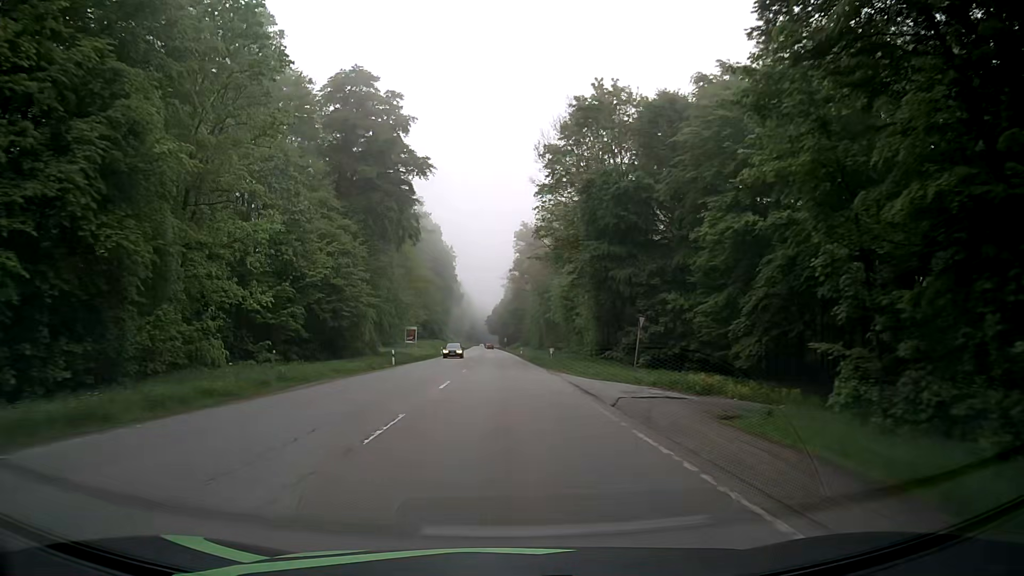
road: secondary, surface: asphalt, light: Day
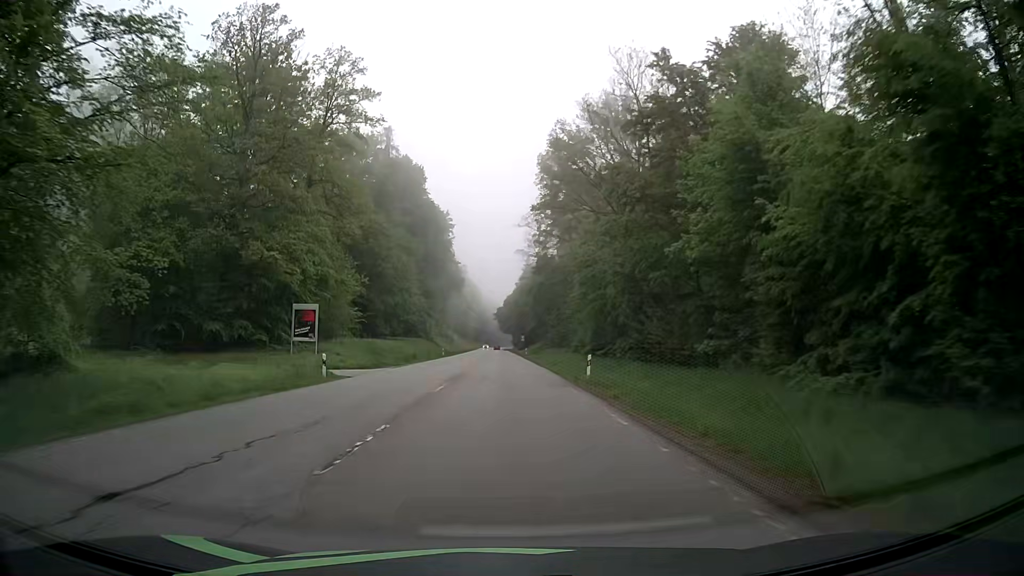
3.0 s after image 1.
(-0.5, +62.1) m; 0°
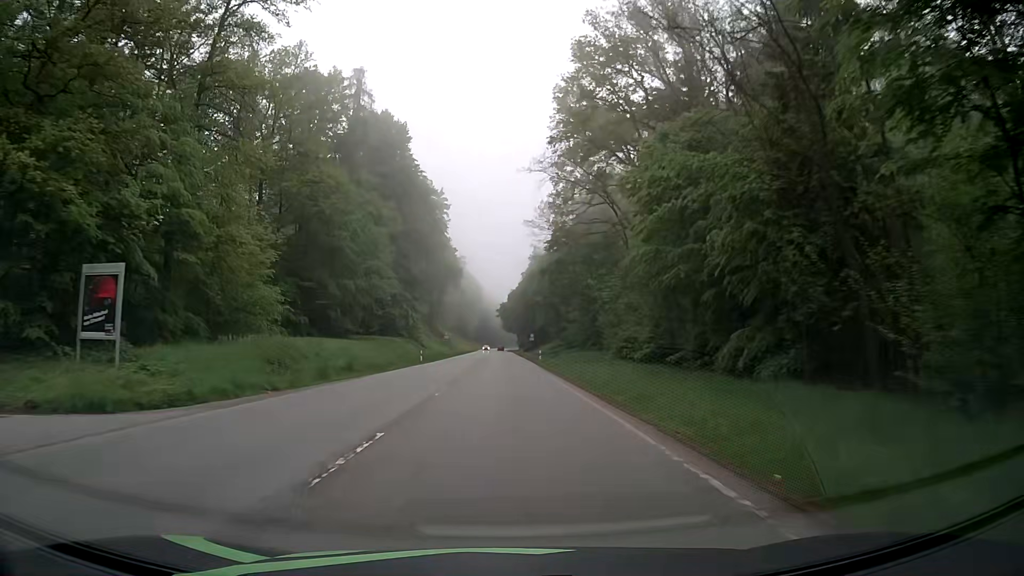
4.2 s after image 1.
(-0.2, +24.9) m; -1°
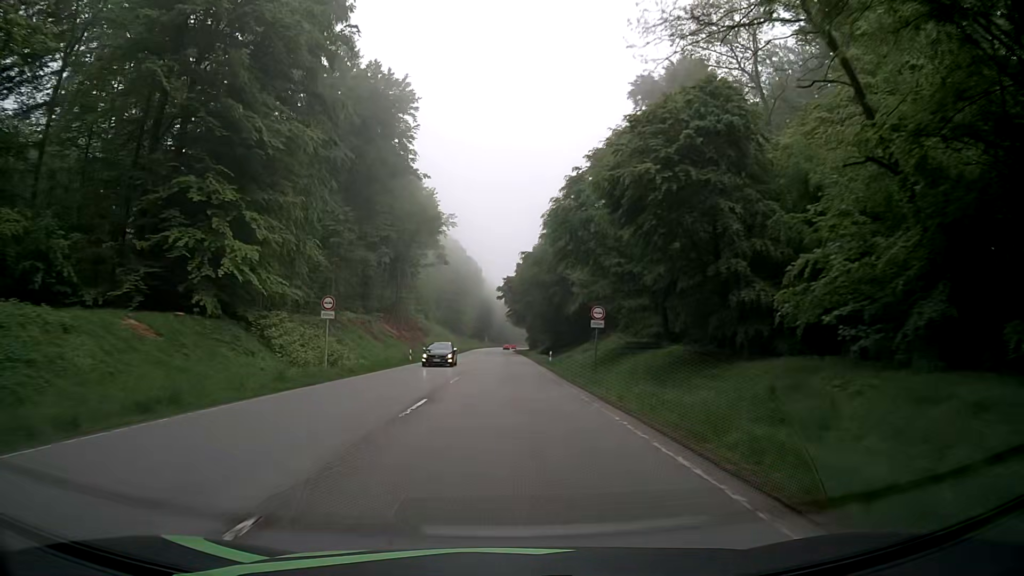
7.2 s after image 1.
(-0.3, +62.5) m; 0°
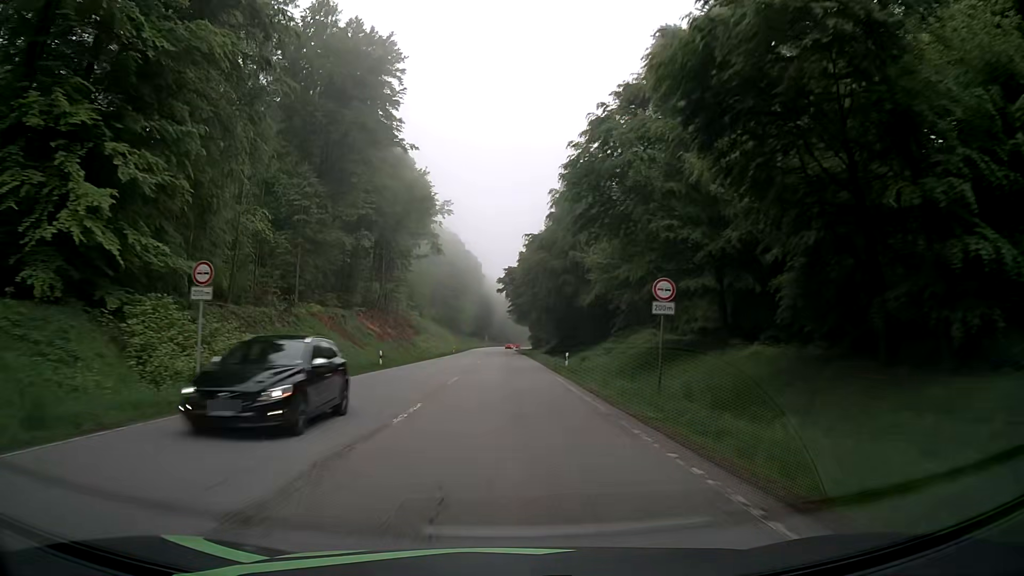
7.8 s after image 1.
(-0.1, +12.5) m; -1°
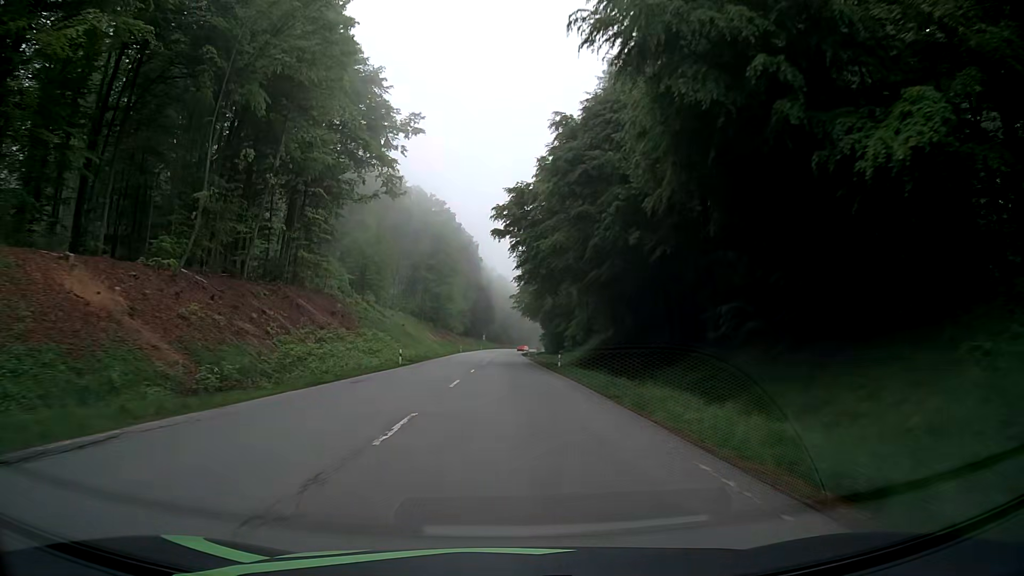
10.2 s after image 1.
(+0.3, +50.1) m; 0°
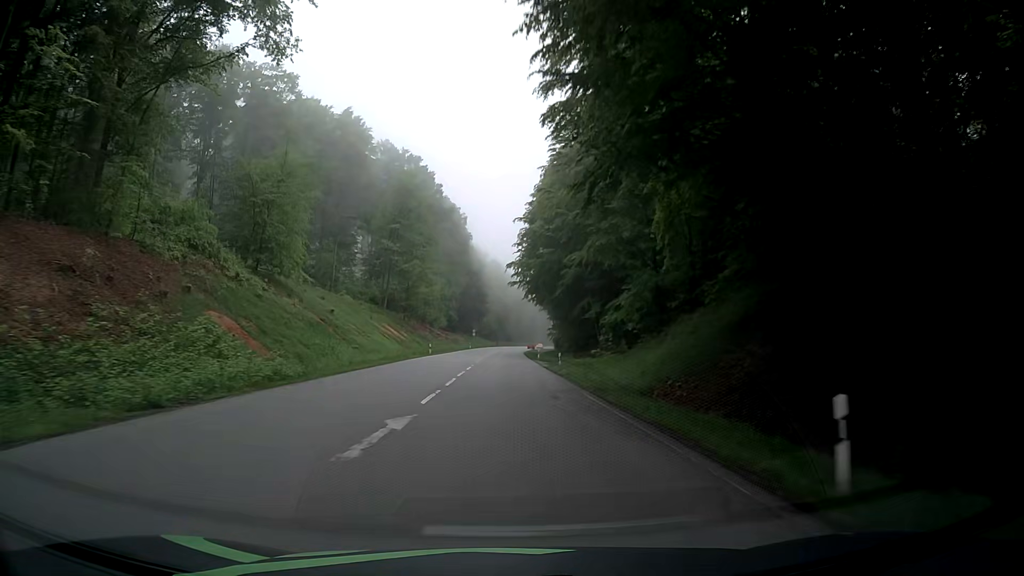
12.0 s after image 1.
(+0.4, +37.6) m; +2°
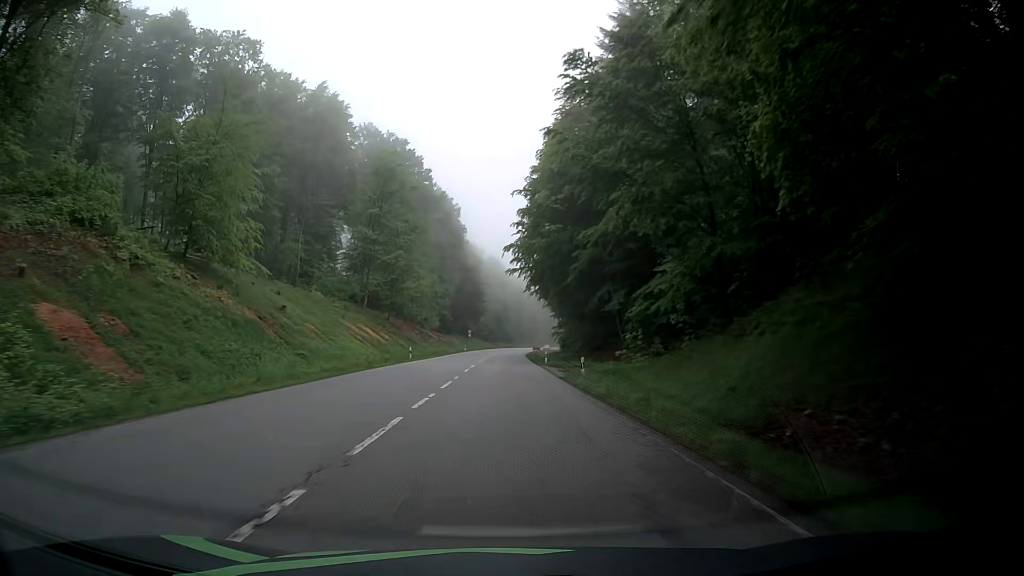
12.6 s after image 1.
(-0.2, +12.6) m; -1°
(0, +10) (0, +20) (0, +30) (0, +40) (0, +50) (0, +60) (0, +70) (0, +80) (+1, +90) (+1, +100) m
